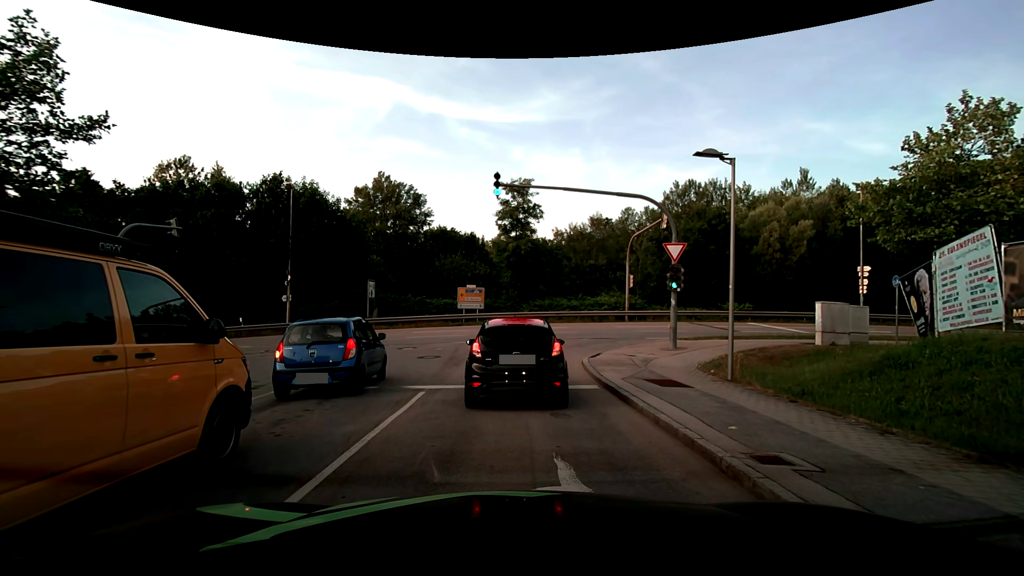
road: residential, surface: asphalt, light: Day
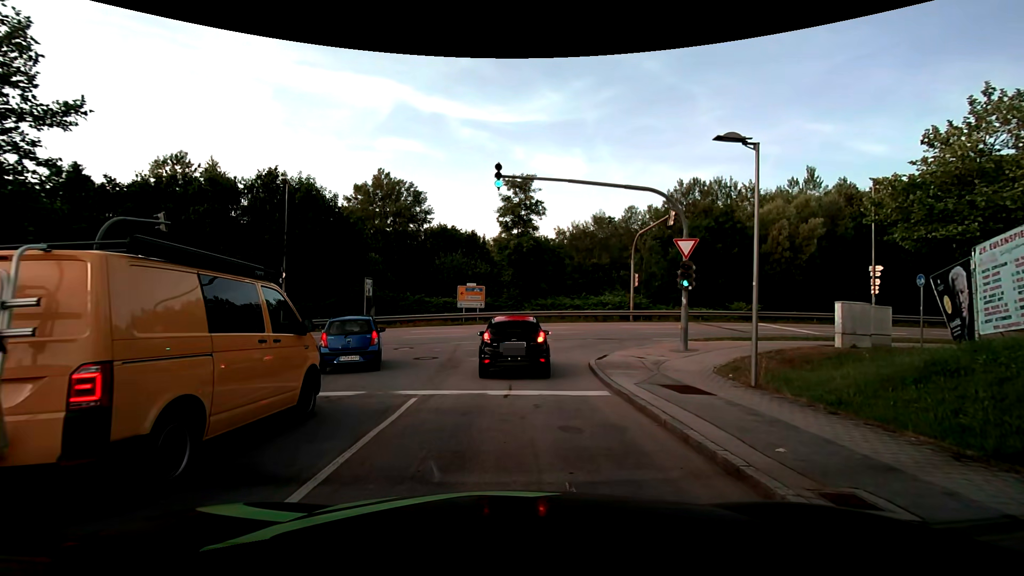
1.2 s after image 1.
(0.0, +1.1) m; 0°
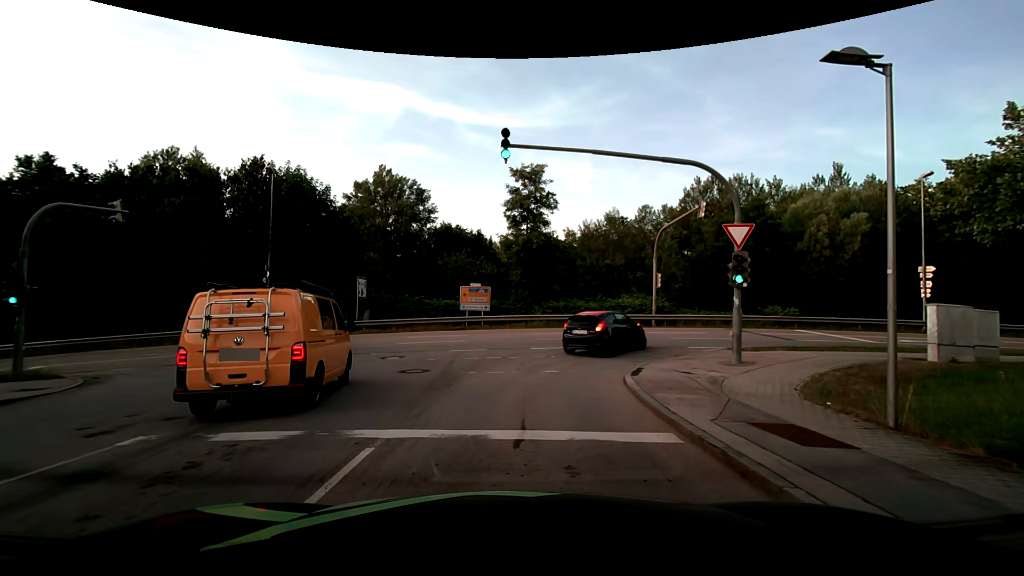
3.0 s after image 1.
(+0.1, +3.5) m; +1°
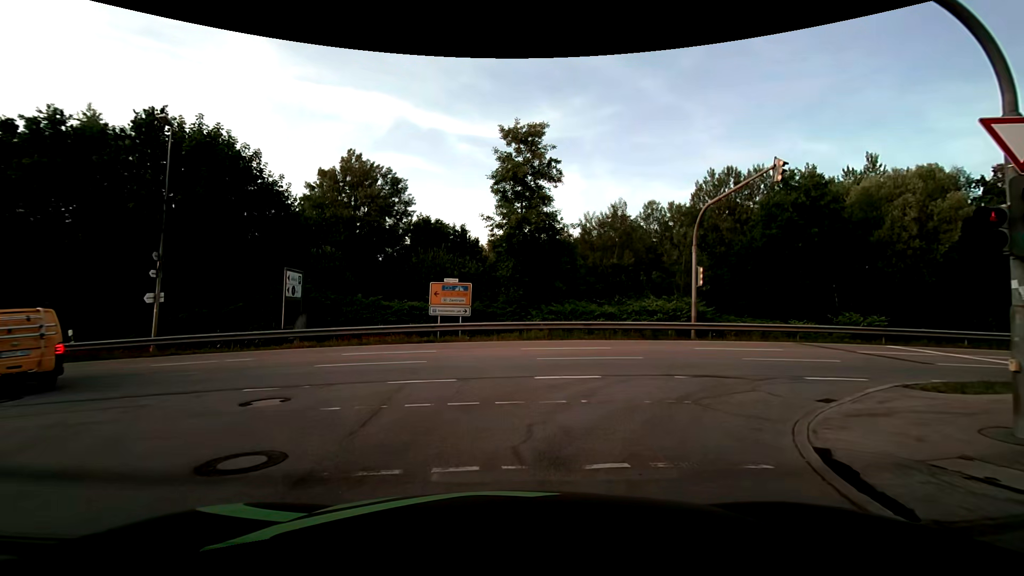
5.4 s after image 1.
(0.0, +8.5) m; 0°
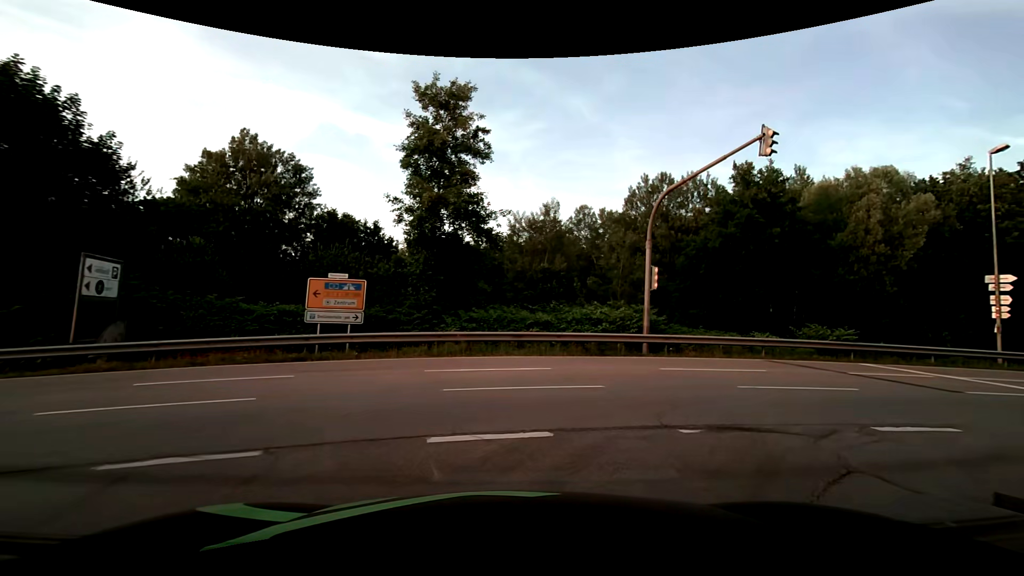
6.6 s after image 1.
(+0.3, +5.1) m; +9°
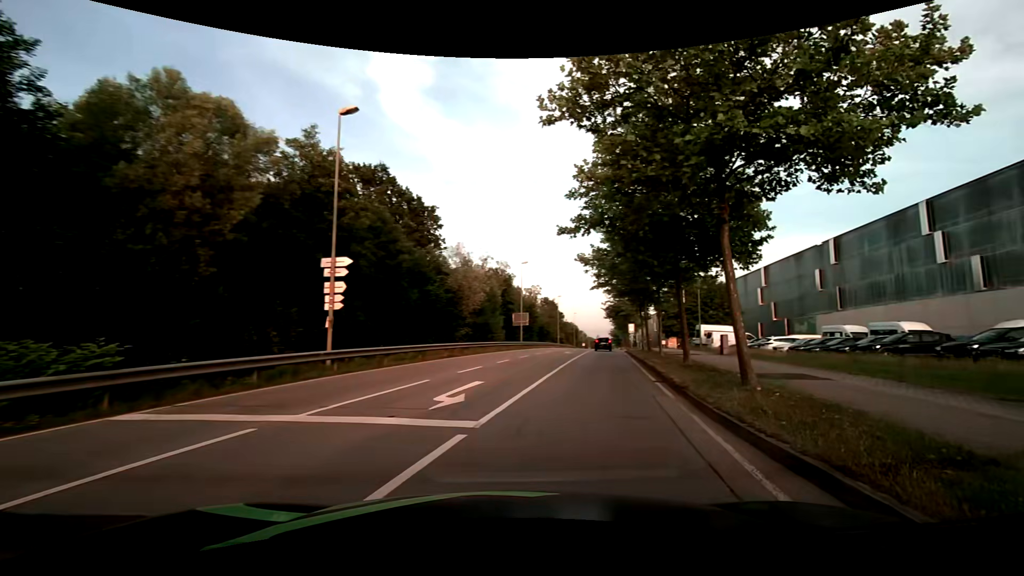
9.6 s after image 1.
(+6.1, +10.3) m; +68°
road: secondary
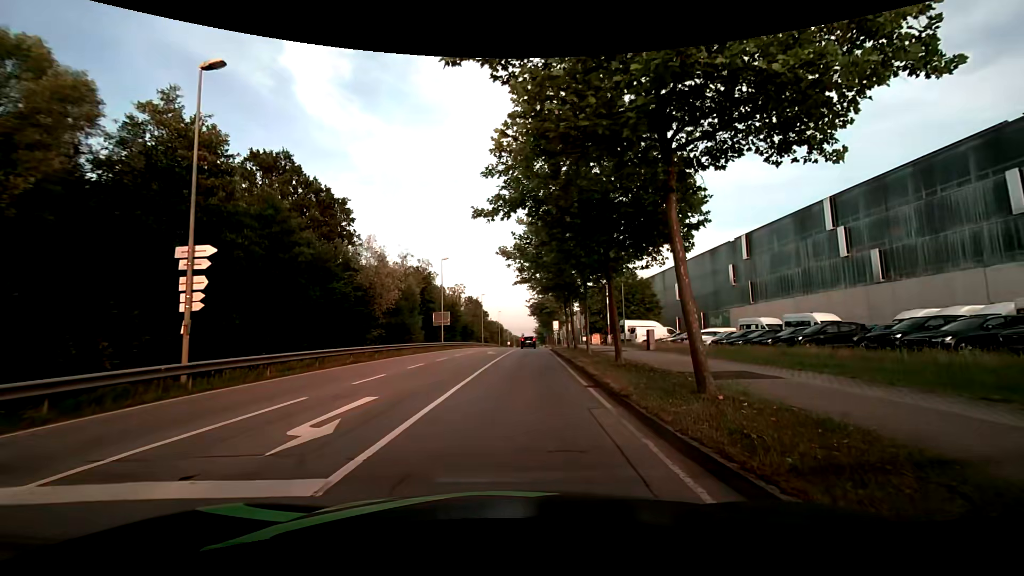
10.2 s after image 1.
(+0.2, +2.7) m; +8°
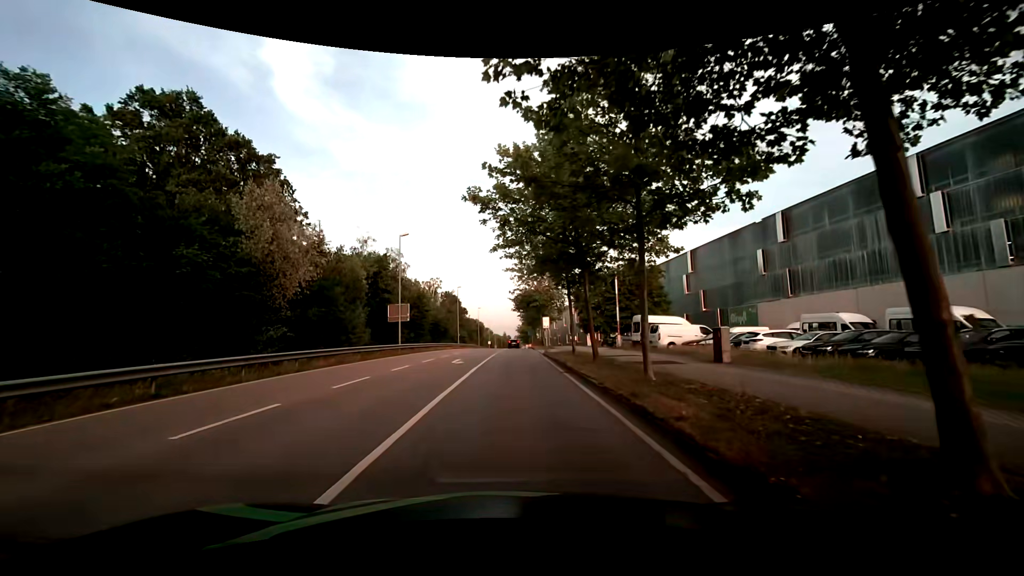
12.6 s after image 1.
(+0.1, +13.1) m; +2°
(0, +10) (0, +20) (+1, +30) (+1, +40) (+1, +50) (+1, +60) (+1, +70) (+1, +80) (+1, +90) (+2, +100) m
